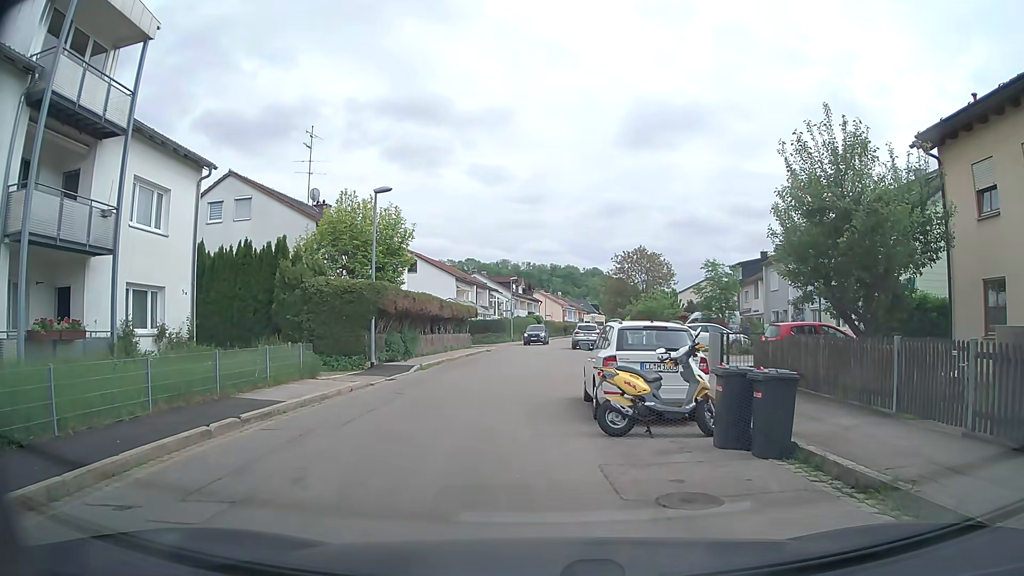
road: tertiary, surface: asphalt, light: Day
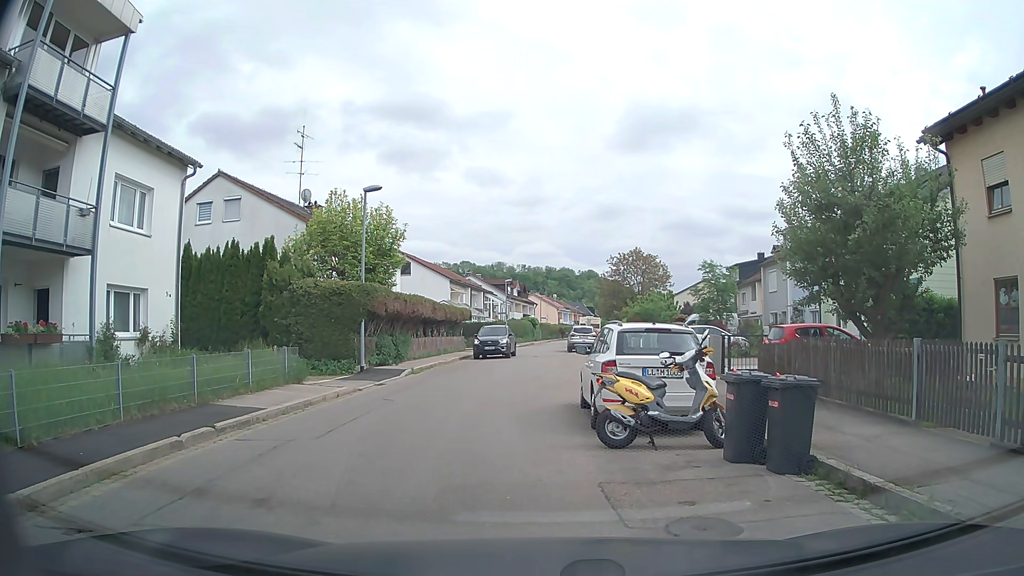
(0.0, +0.7) m; 0°
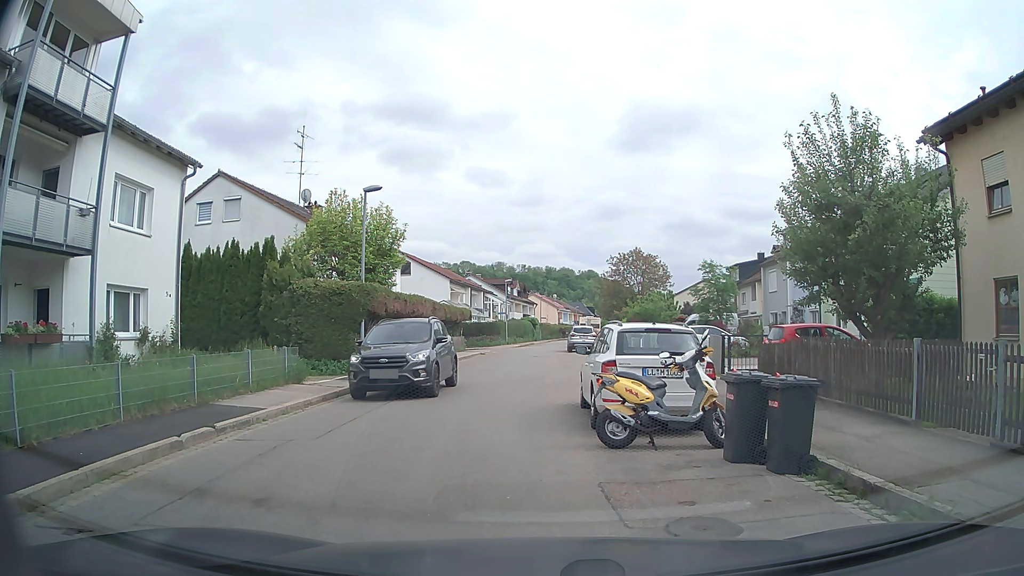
(0.0, 0.0) m; 0°
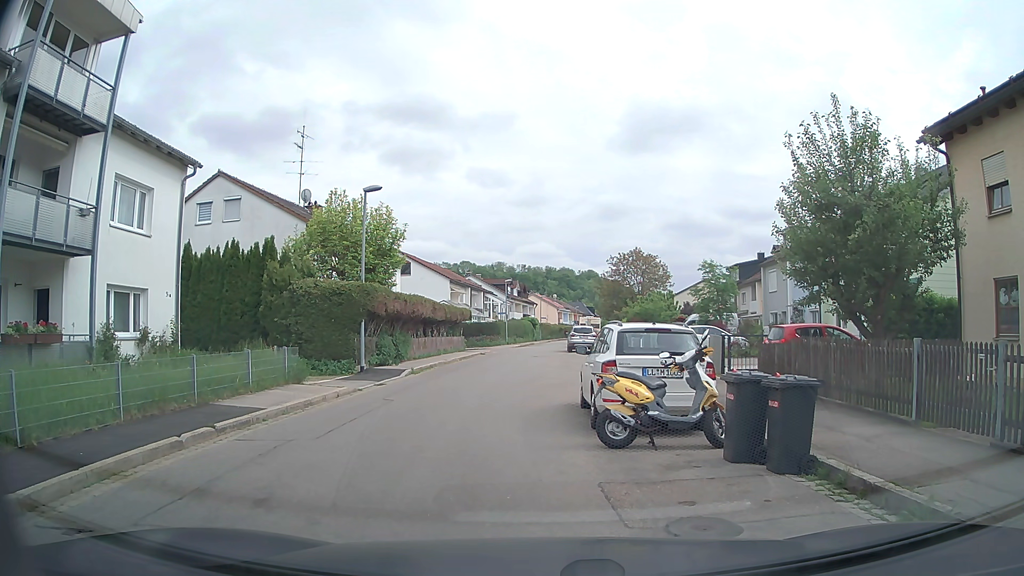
(0.0, 0.0) m; 0°
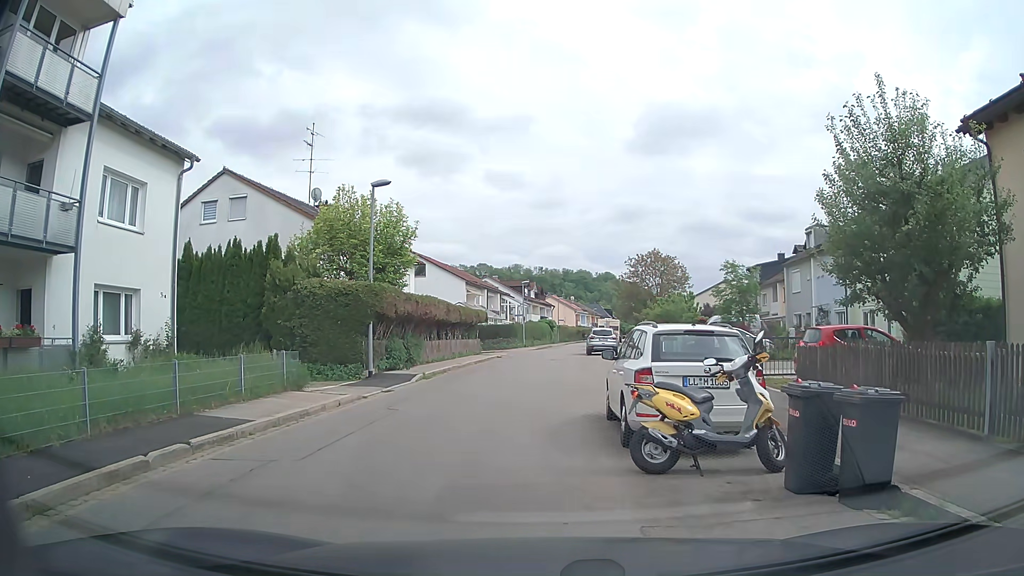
(0.0, +1.3) m; 0°
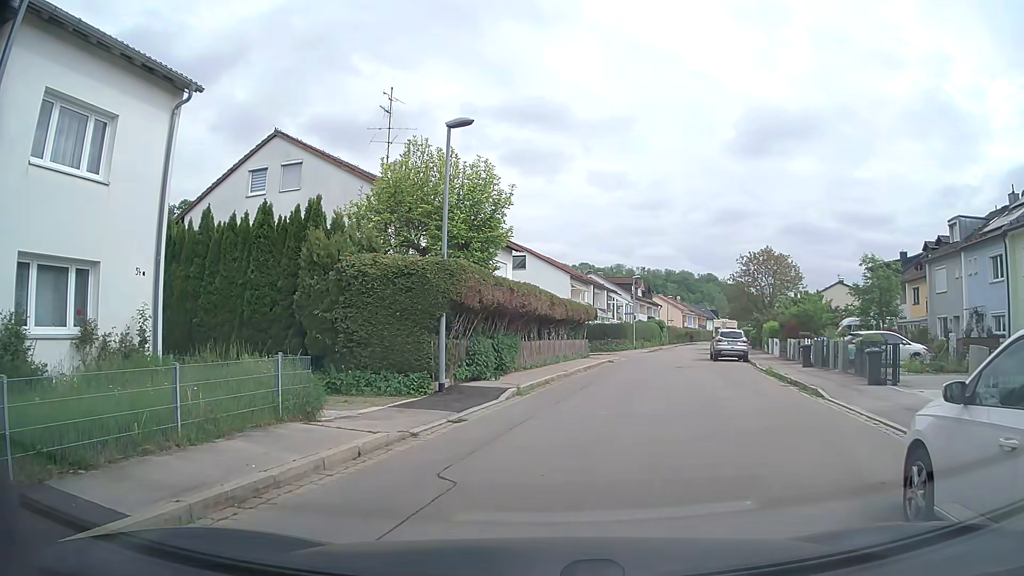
(-0.8, +6.4) m; -11°
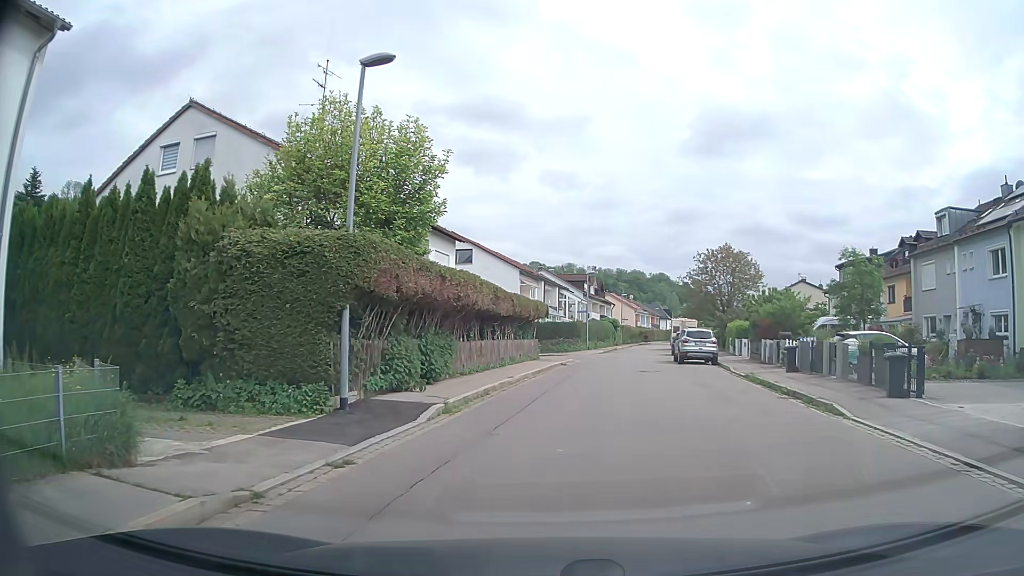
(+0.2, +3.8) m; +5°
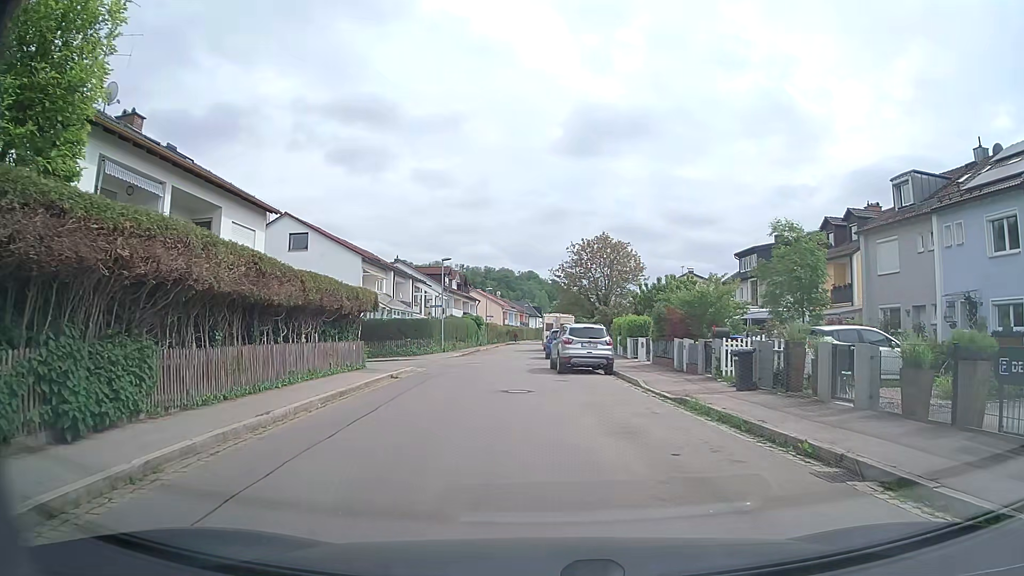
(+1.0, +9.0) m; +11°
